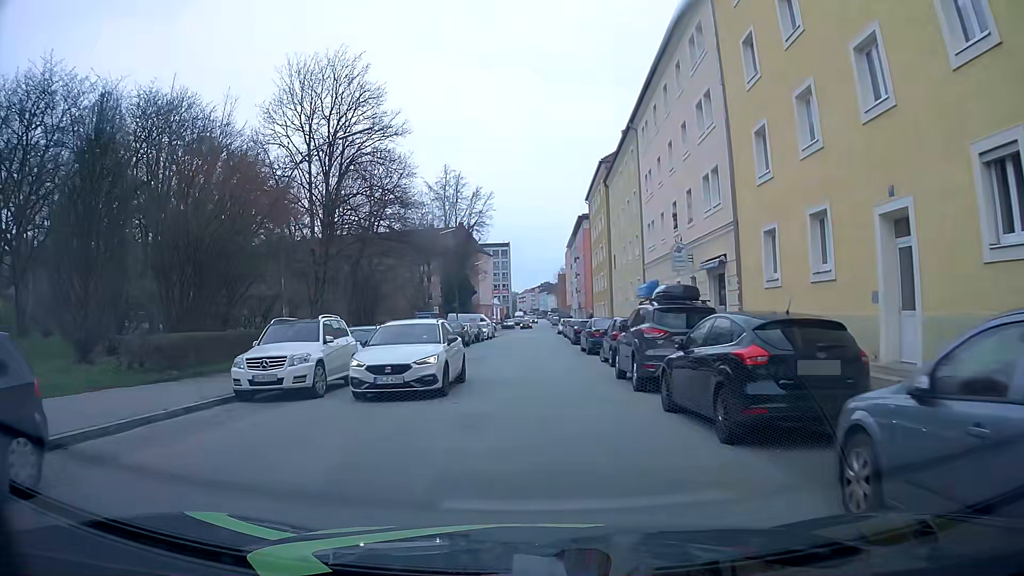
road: tertiary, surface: asphalt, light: Day
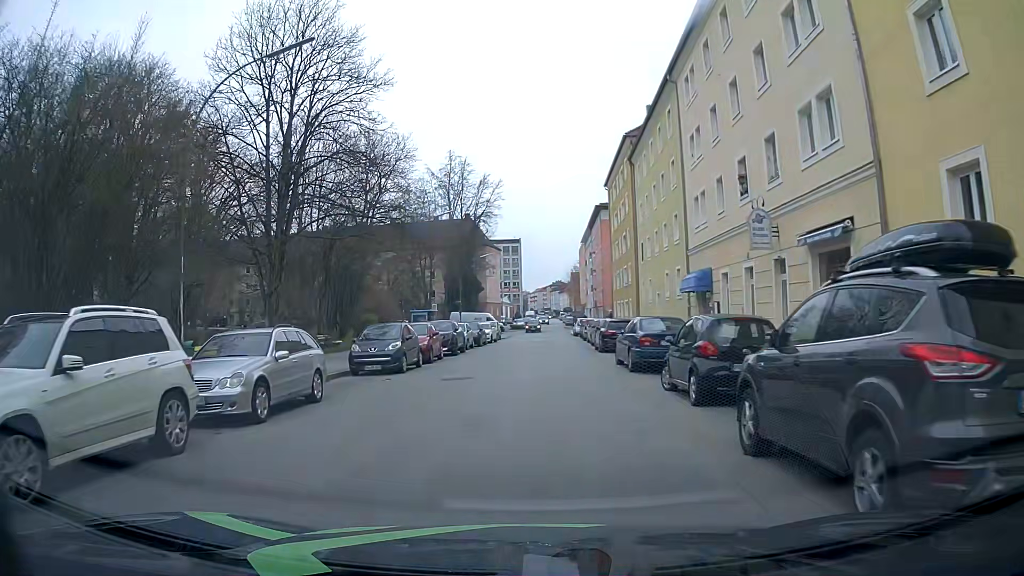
(0.0, +8.9) m; -1°
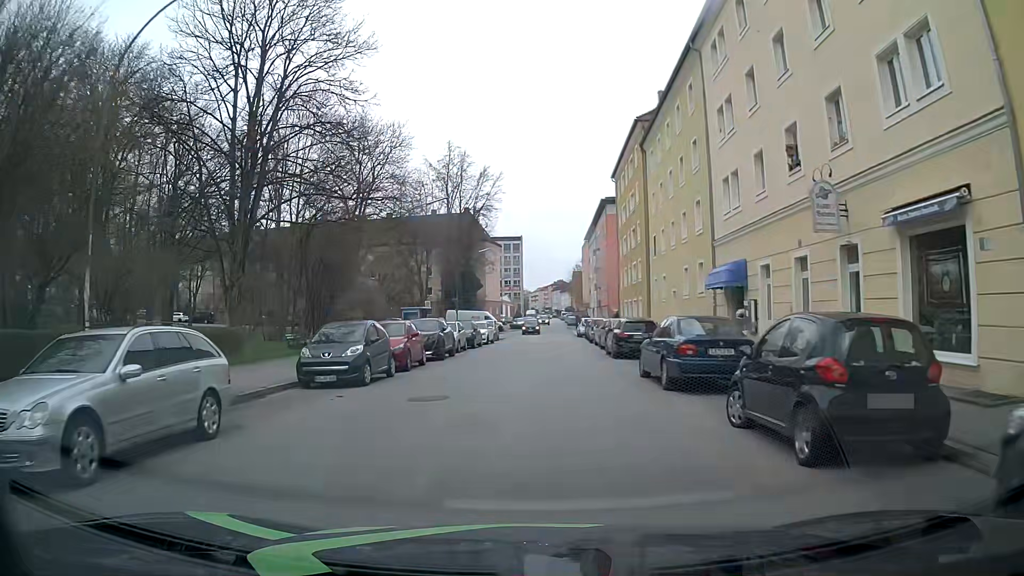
(0.0, +4.5) m; +1°
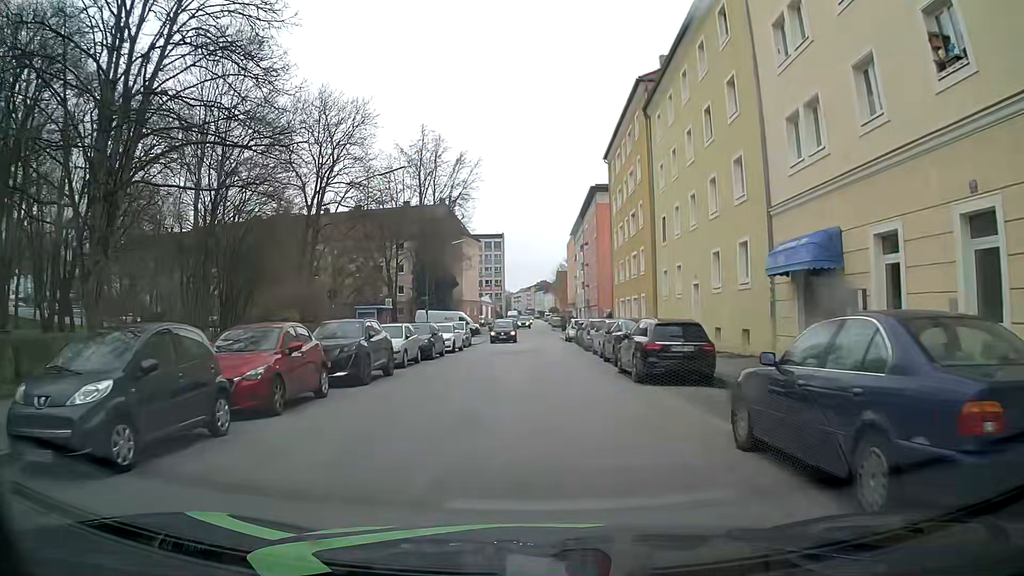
(0.0, +8.9) m; +2°
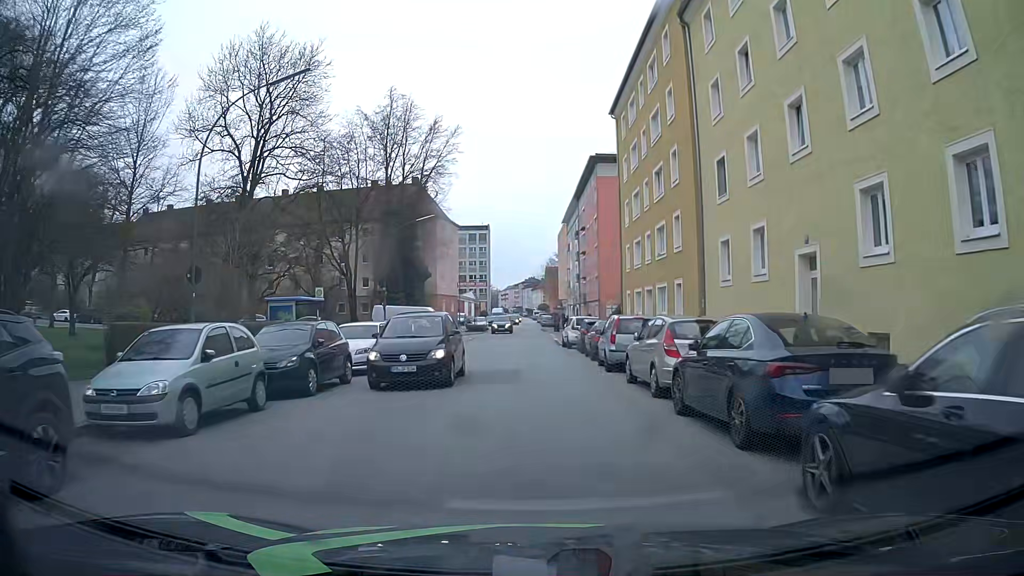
(-0.1, +13.4) m; 0°
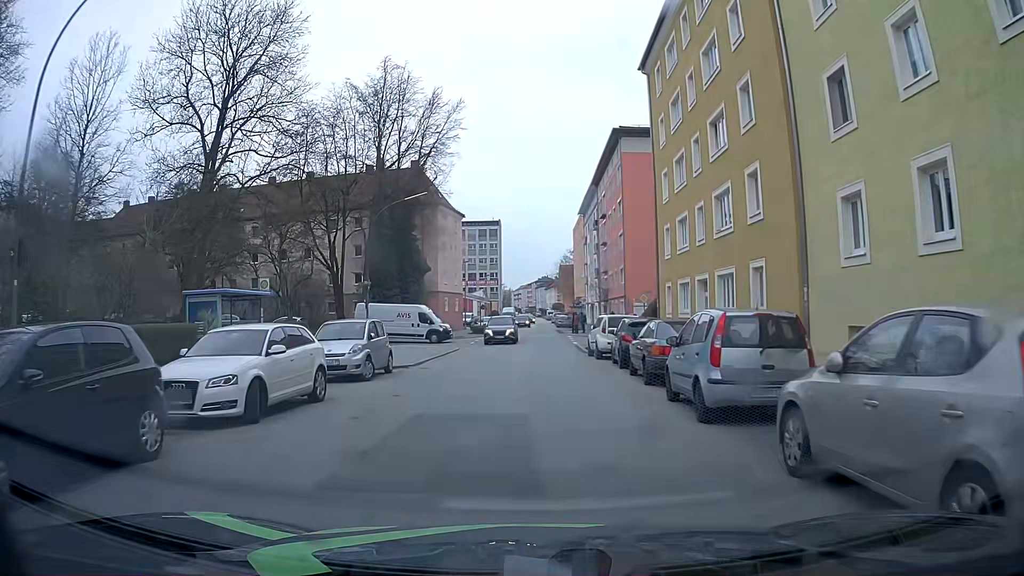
(0.0, +9.0) m; -2°
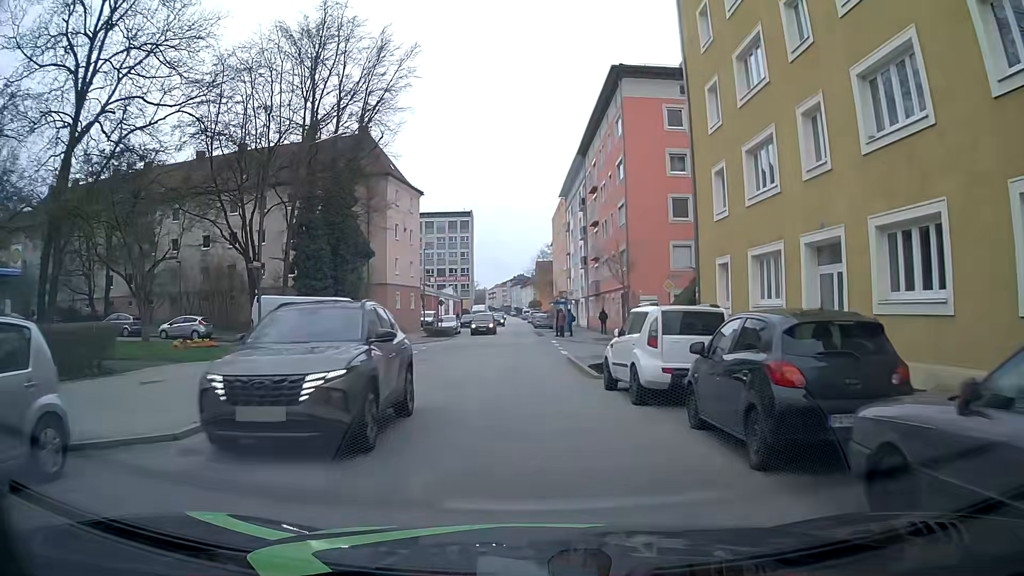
(+0.3, +13.5) m; +2°
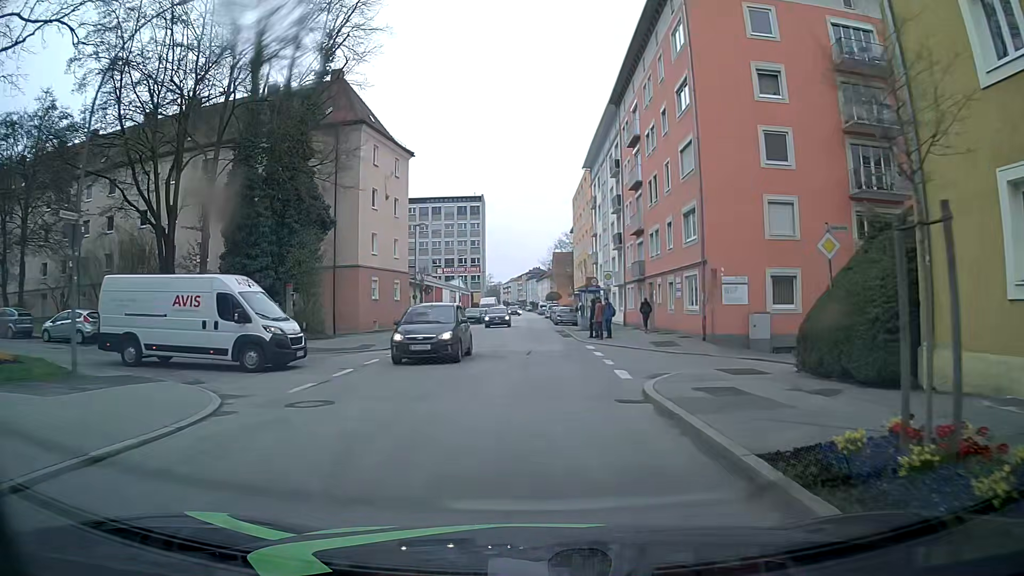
(-0.1, +13.6) m; -1°
(0, +10) (+1, +20) (+1, +30) (0, +40) (0, +50) (+1, +60) (+1, +70) (+1, +80) (+1, +90) (+1, +100) m
